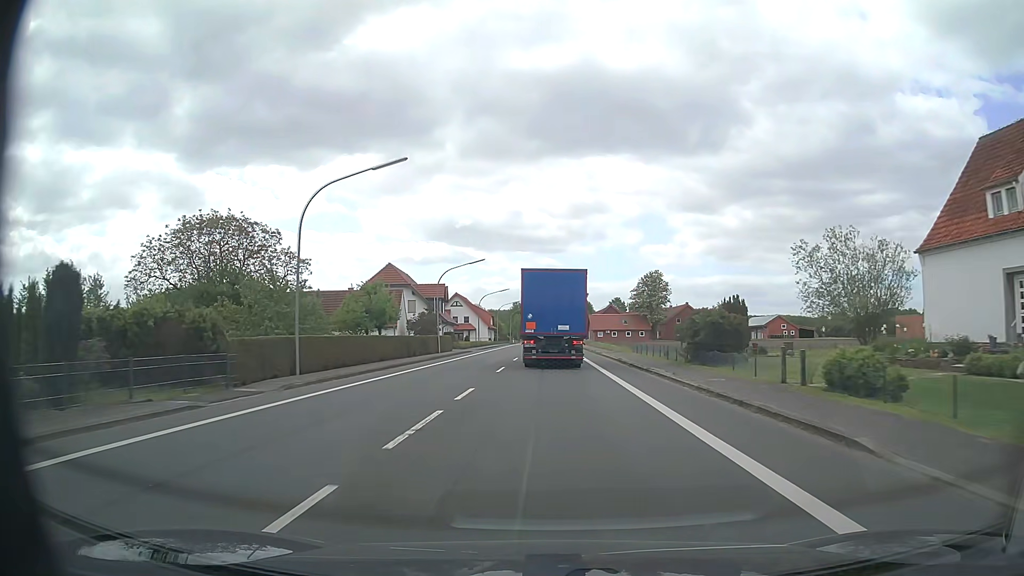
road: primary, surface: asphalt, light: Day
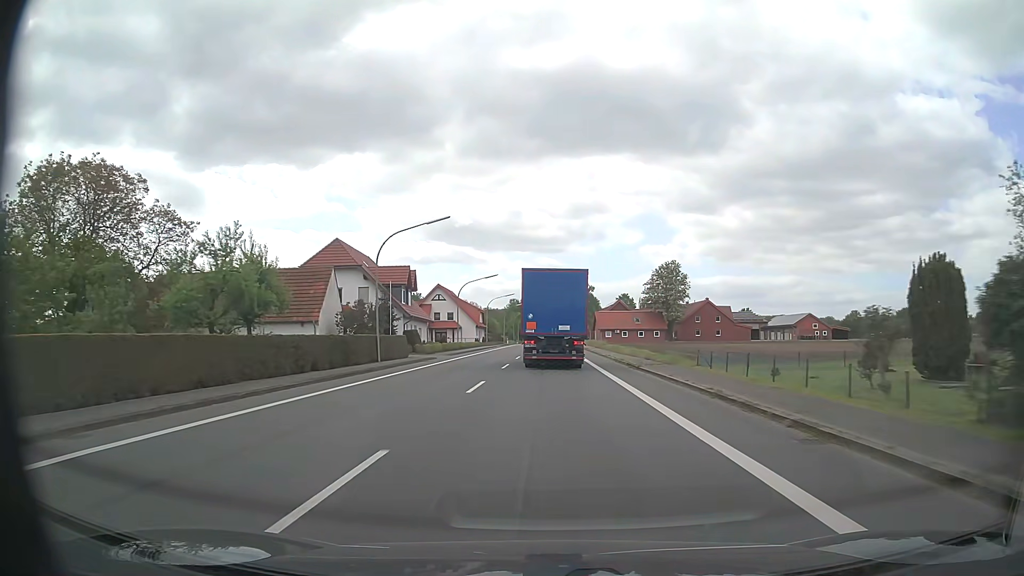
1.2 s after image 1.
(0.0, +21.1) m; 0°
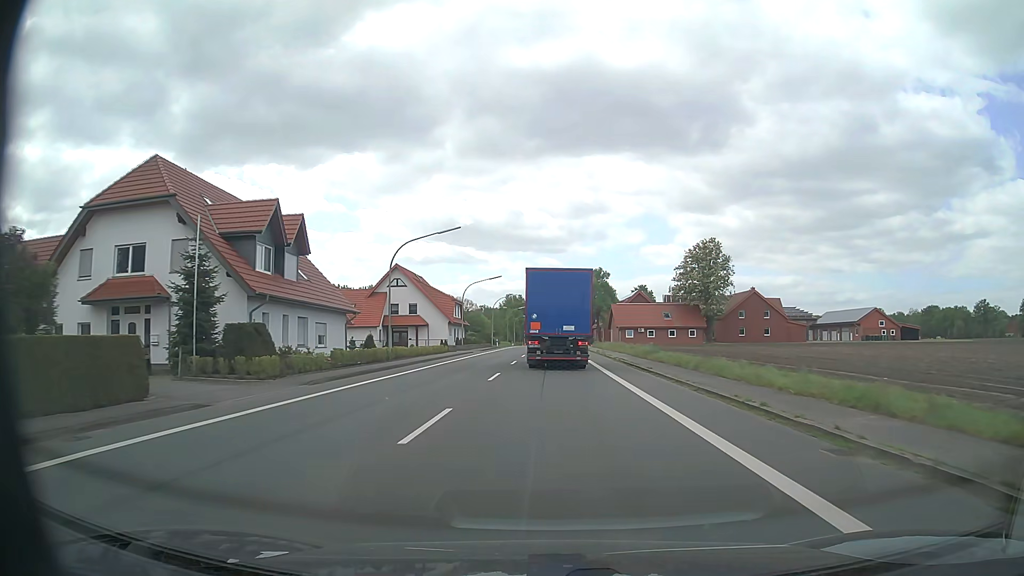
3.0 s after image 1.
(0.0, +31.4) m; 0°
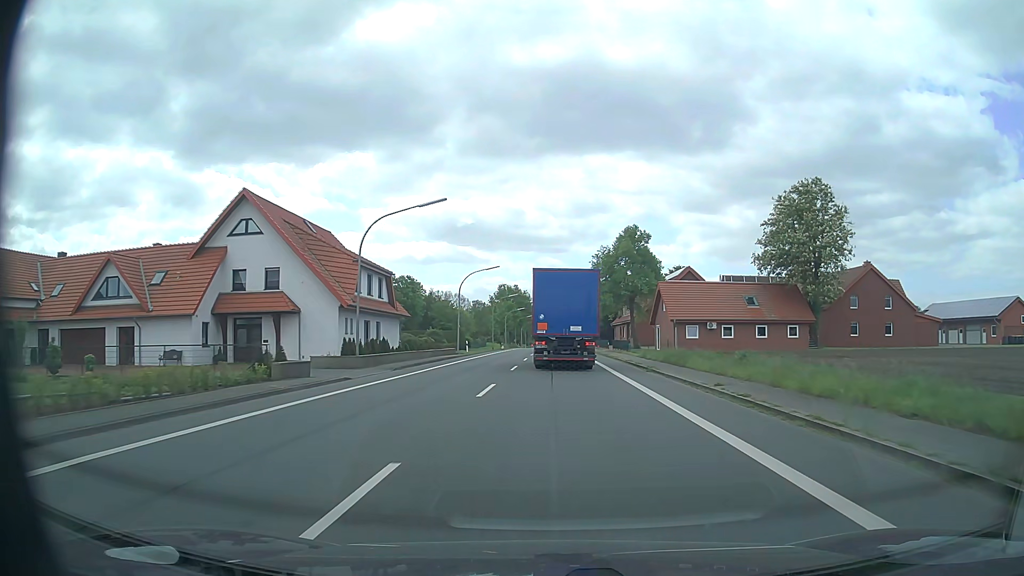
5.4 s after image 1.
(-0.1, +41.5) m; 0°
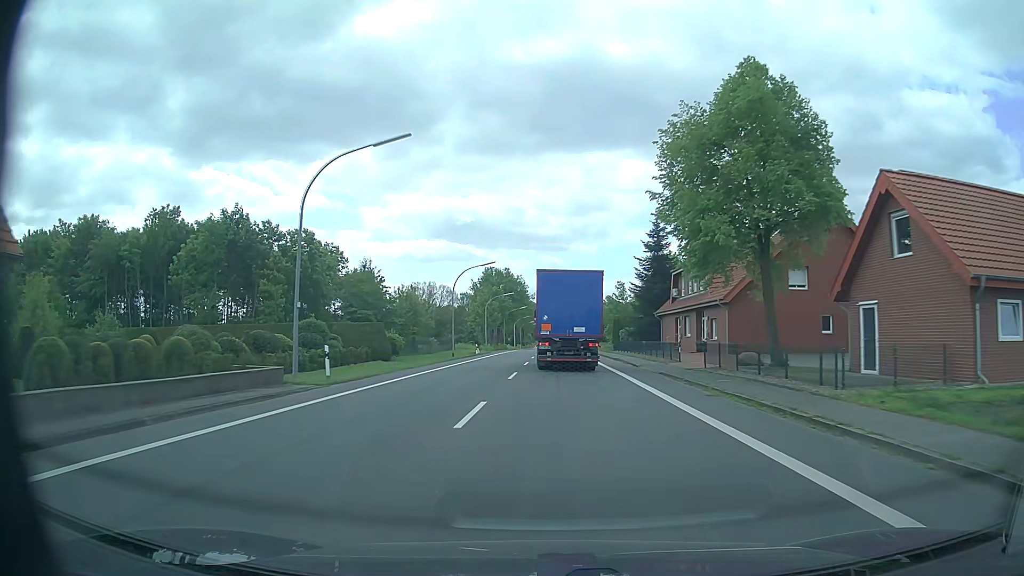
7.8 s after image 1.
(+0.1, +41.1) m; 0°
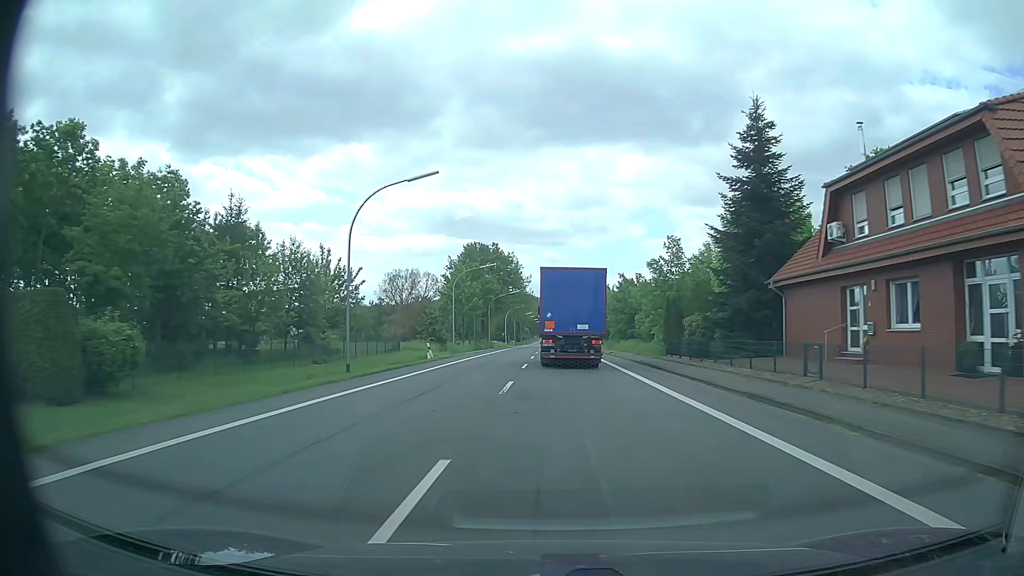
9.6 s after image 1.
(-0.2, +30.8) m; 0°
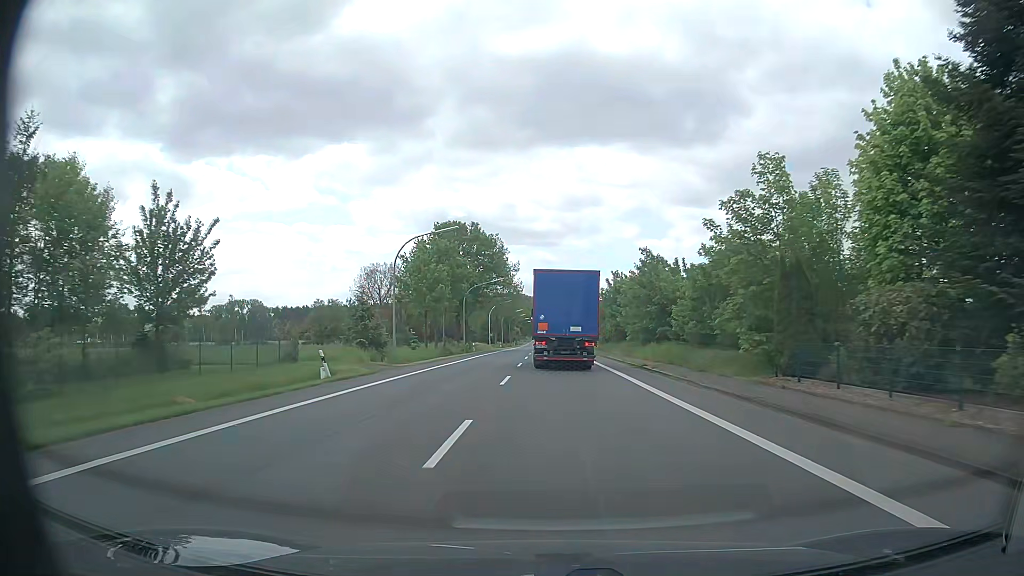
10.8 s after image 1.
(+0.1, +20.5) m; 0°
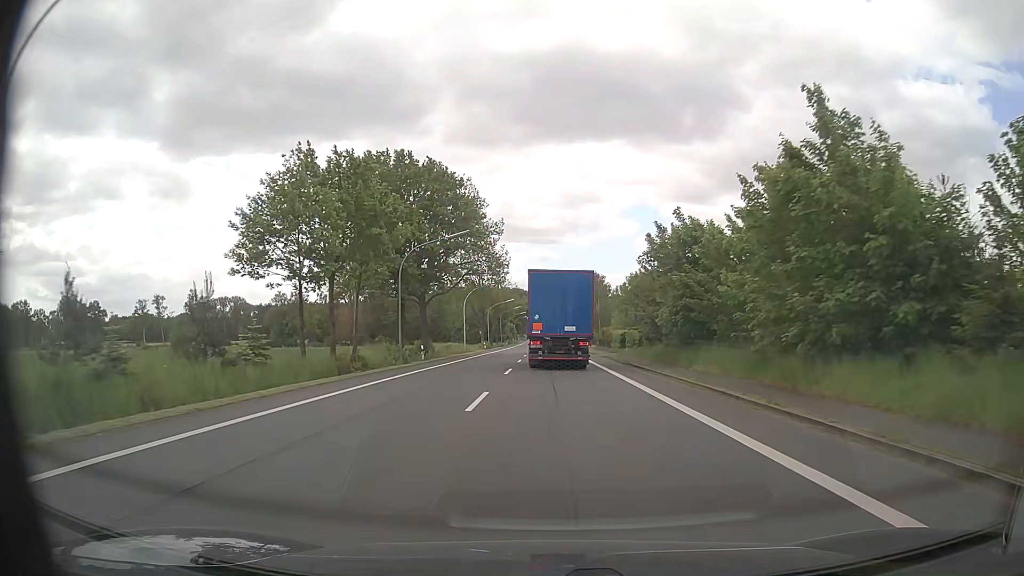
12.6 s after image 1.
(+0.1, +30.8) m; 0°
(0, +10) (0, +20) (0, +30) (0, +40) (0, +50) (0, +60) (0, +70) (0, +80) (0, +90) (0, +100) m
